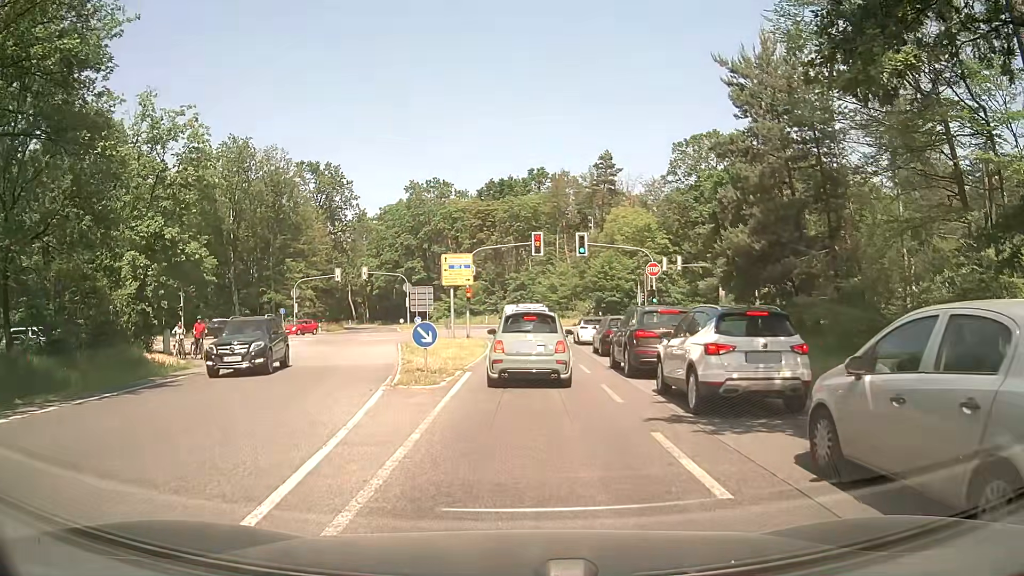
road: secondary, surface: asphalt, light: Day
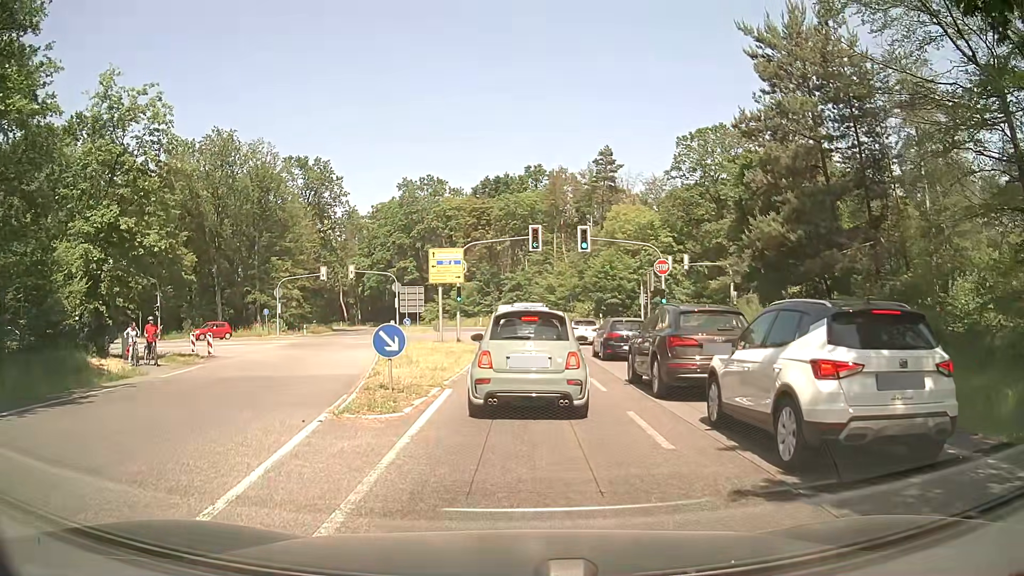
(+0.1, +3.7) m; +1°
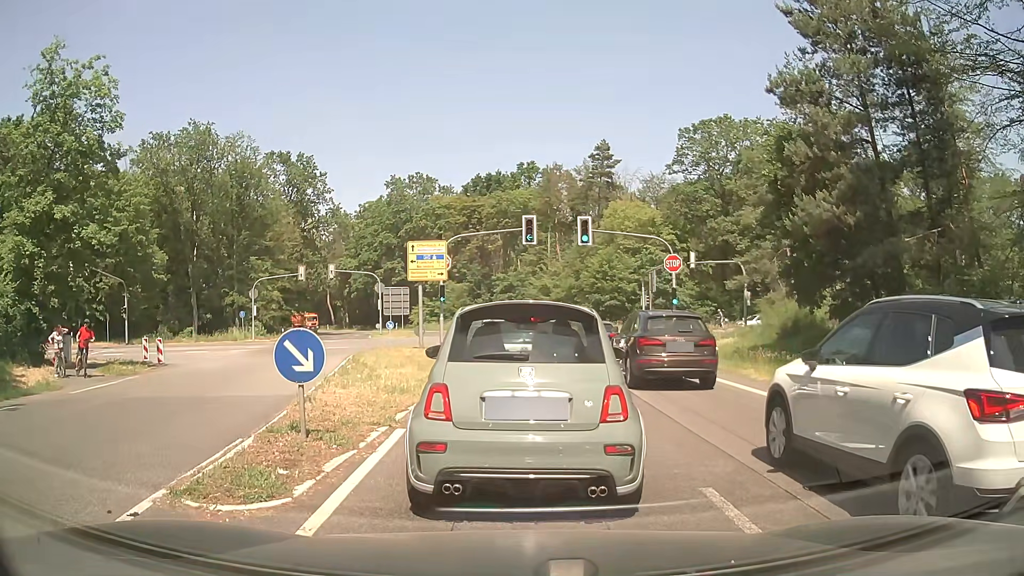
(0.0, +4.4) m; -1°
